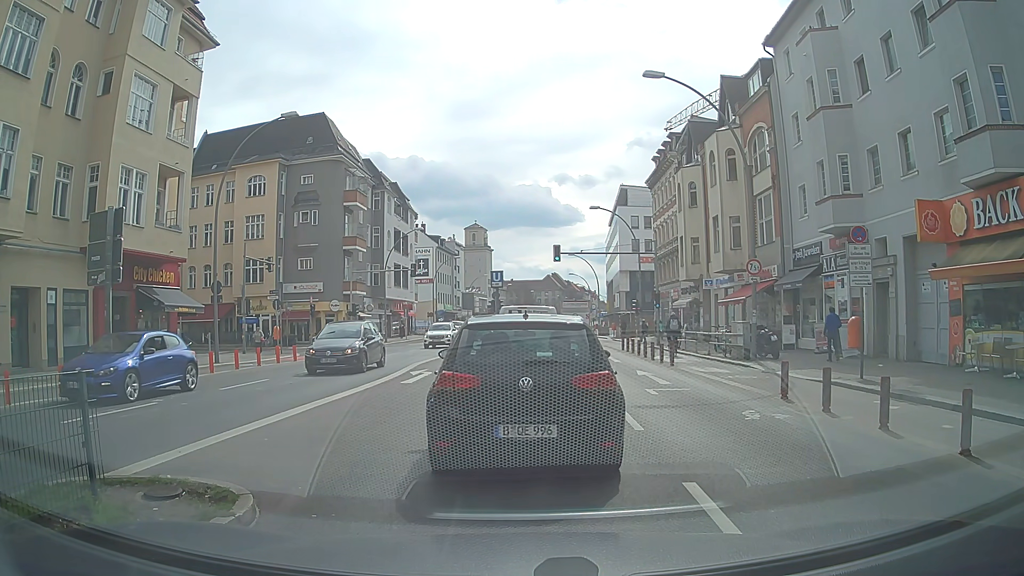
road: primary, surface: asphalt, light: Day
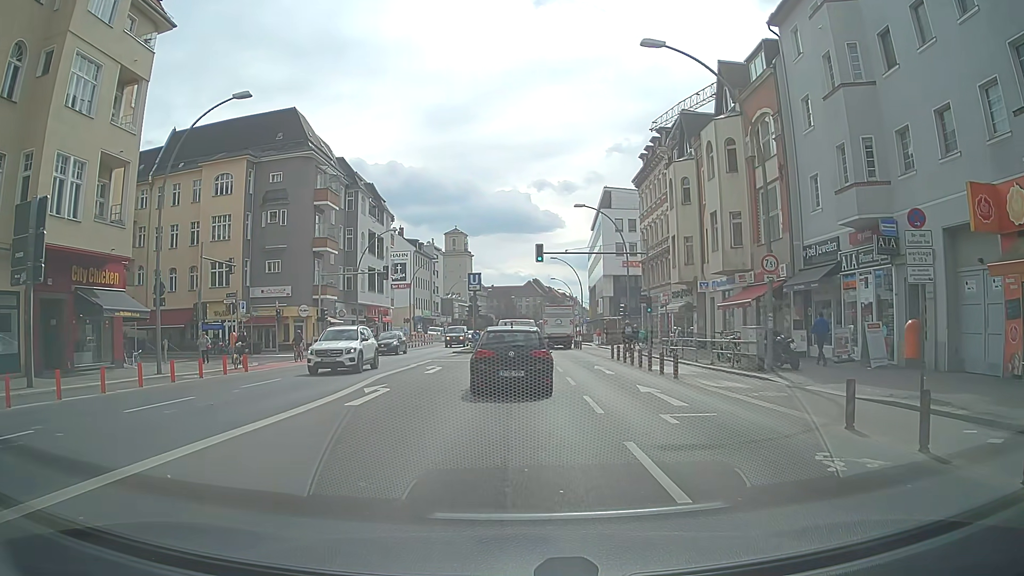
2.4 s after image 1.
(+0.1, +3.9) m; +2°
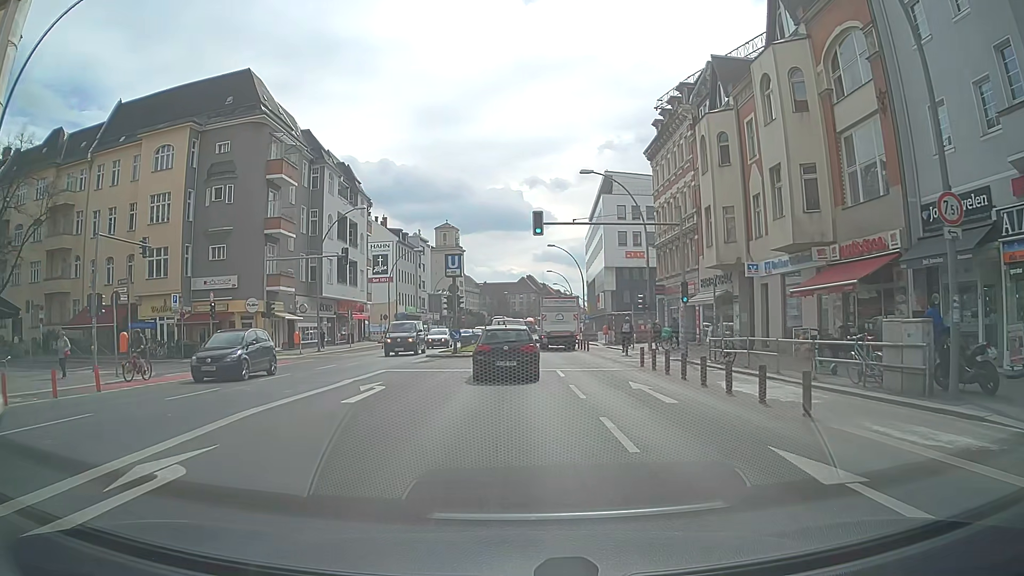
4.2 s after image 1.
(+0.1, +10.3) m; +1°
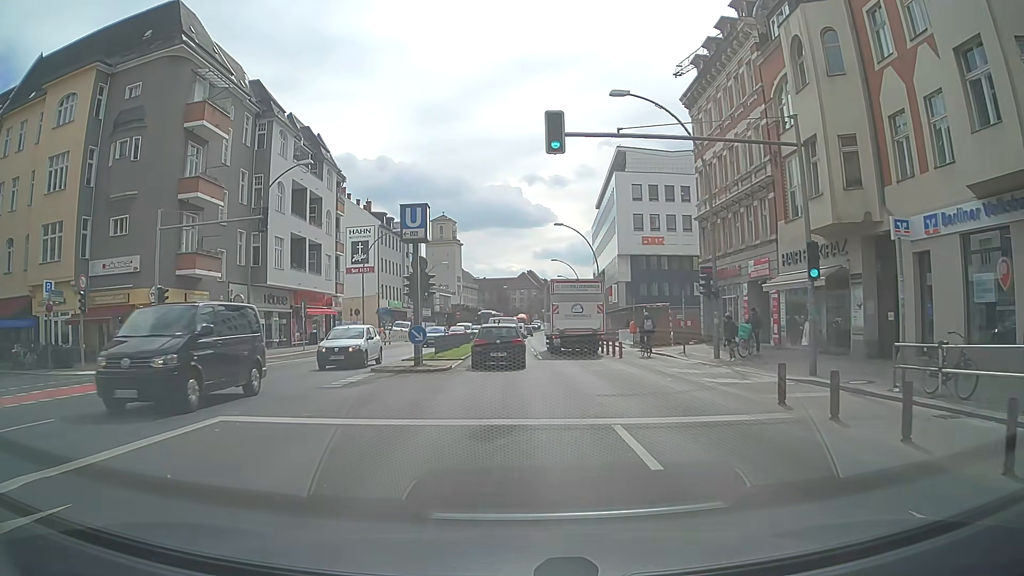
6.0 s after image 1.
(-0.1, +13.3) m; -2°
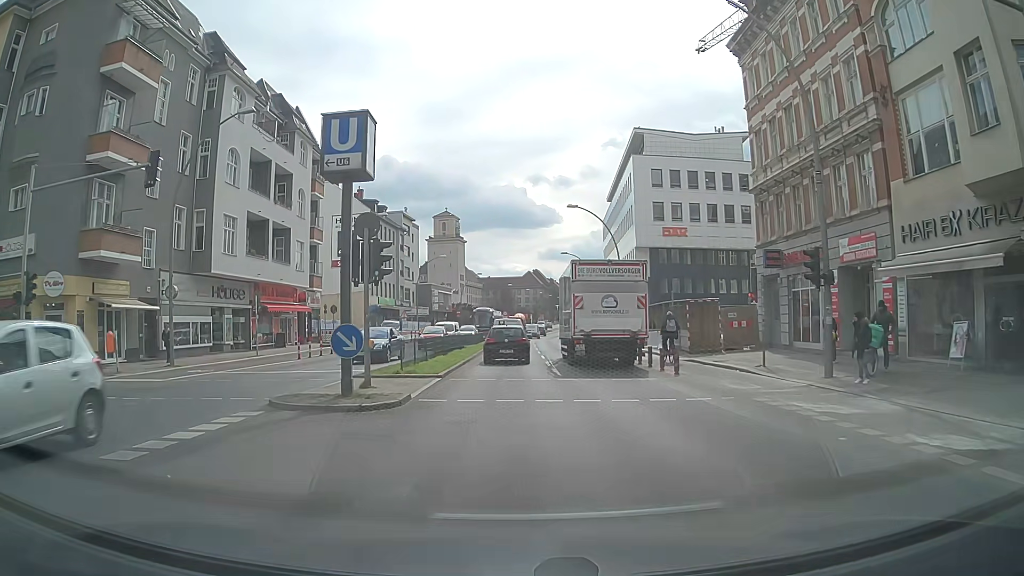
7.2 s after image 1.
(+0.1, +9.4) m; +1°
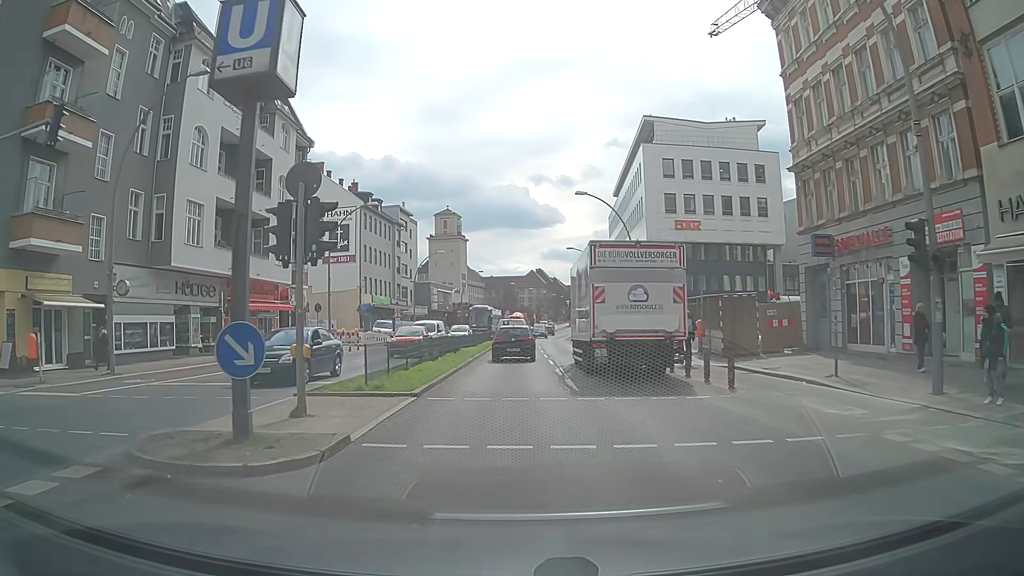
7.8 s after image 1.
(0.0, +4.9) m; 0°
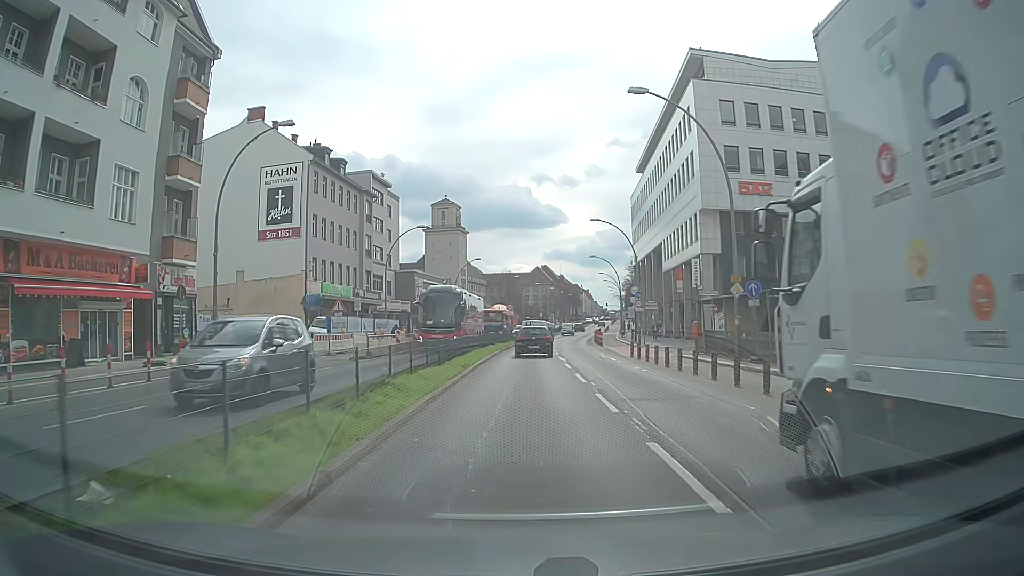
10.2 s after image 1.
(-0.3, +20.5) m; 0°
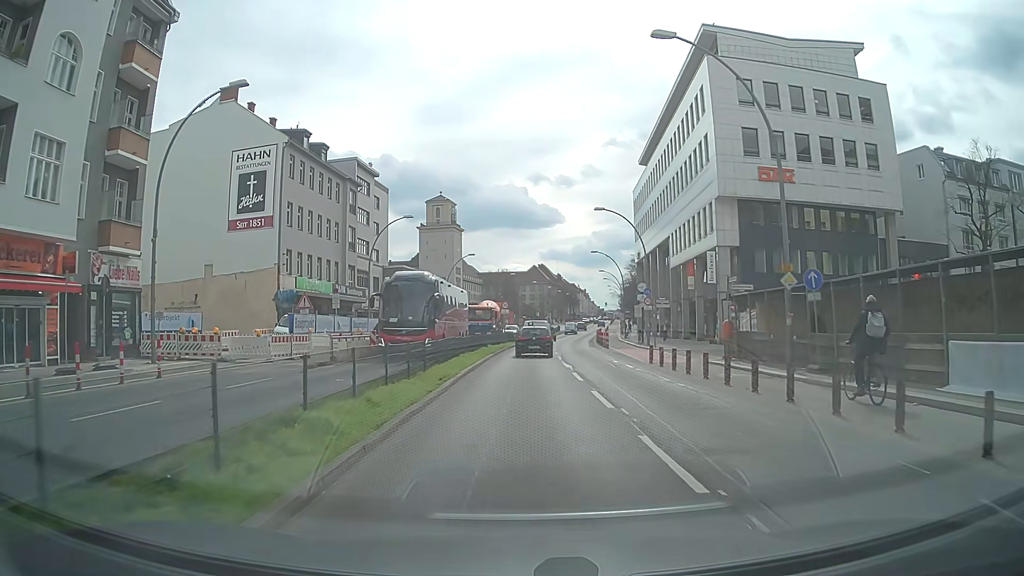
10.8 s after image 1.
(0.0, +5.4) m; 0°
(0, +10) (0, +20) (+1, +30) (+2, +40) (+3, +50) (+4, +60) (+5, +70) (+6, +80) (+7, +90) (+9, +100) m
